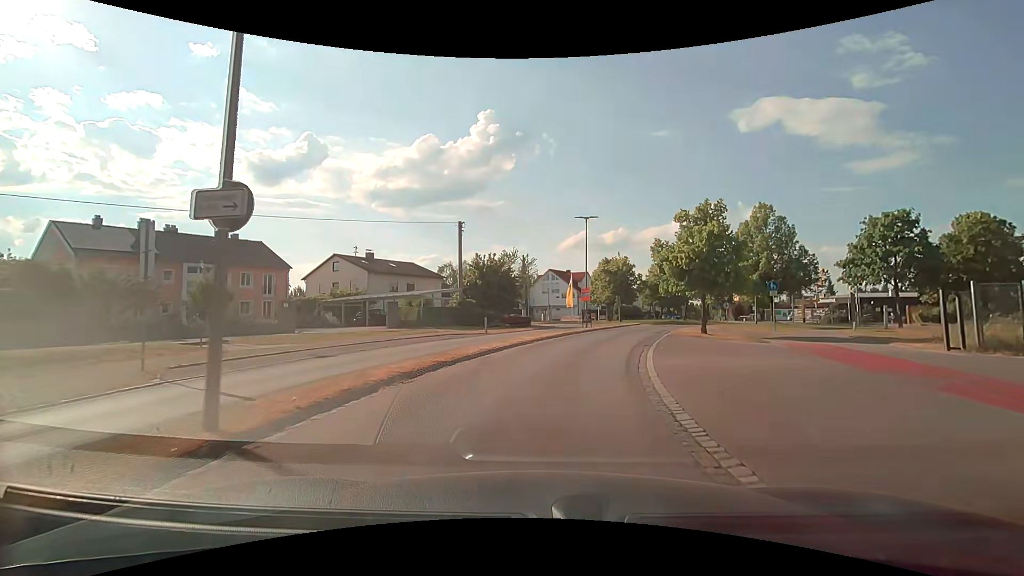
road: tertiary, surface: asphalt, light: Day
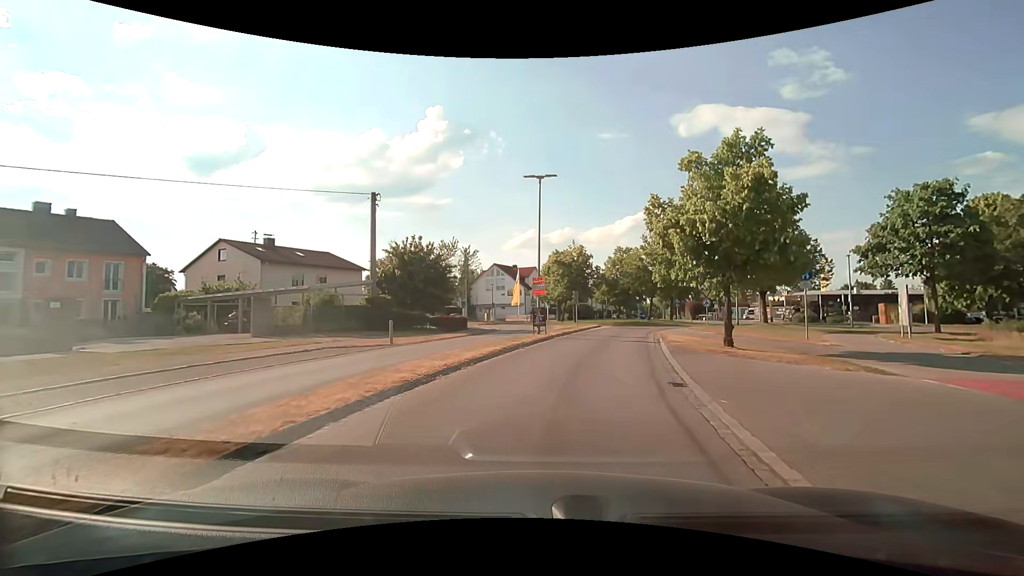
(+0.5, +10.6) m; +5°
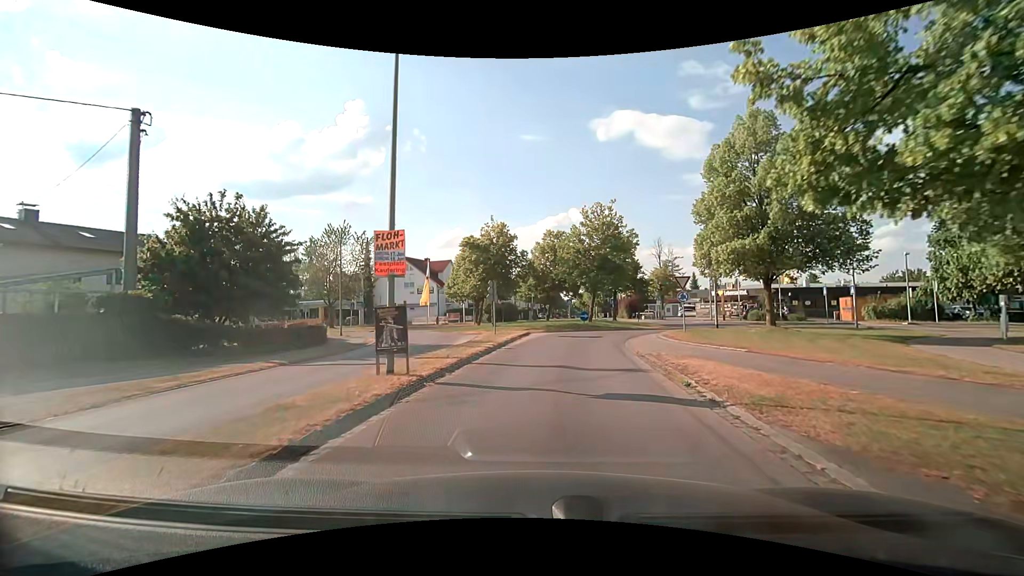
(+1.2, +14.0) m; +9°
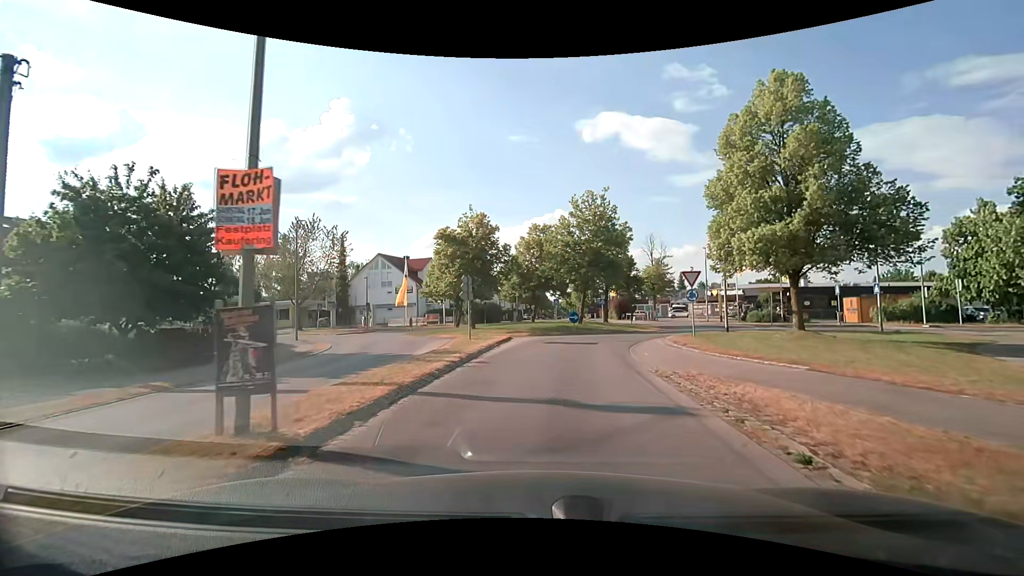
(0.0, +4.3) m; +2°
(0, +10) (+1, +20) (+4, +29) (+12, +35) (+22, +35) (+32, +33) (+42, +31) (+52, +29) (+61, +27) (+71, +24) m
